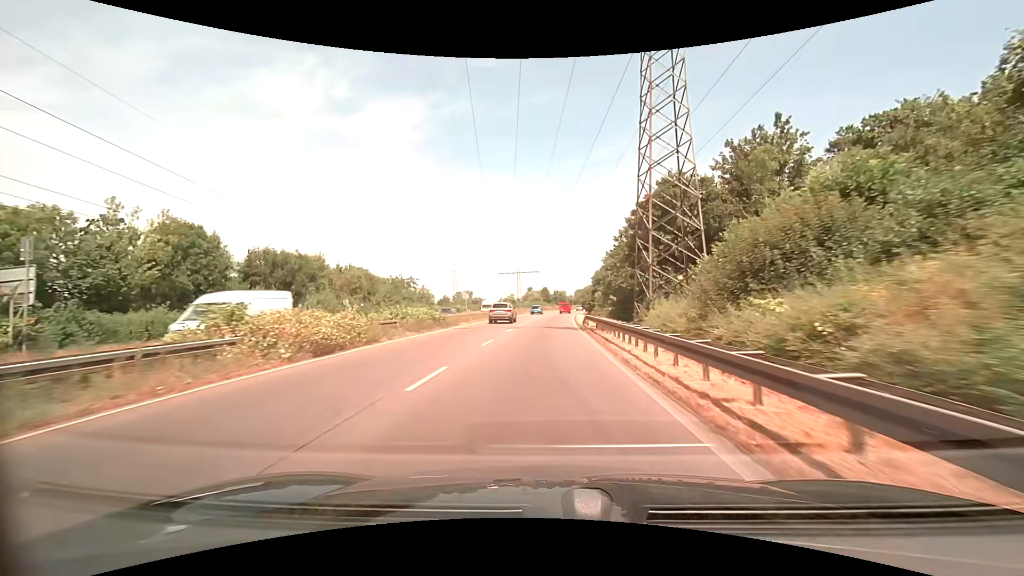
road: trunk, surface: asphalt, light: Day
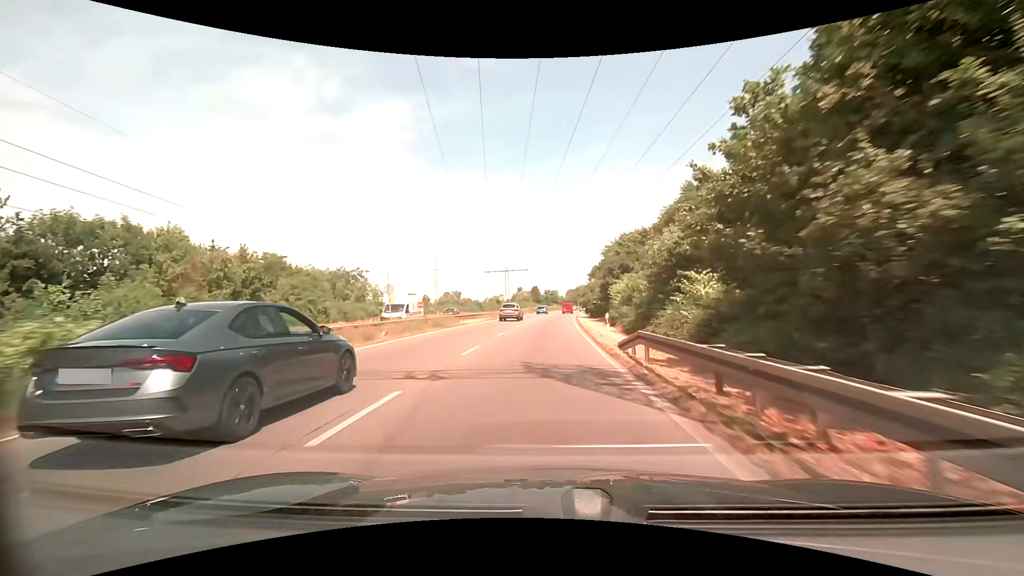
(+0.2, +21.1) m; +1°
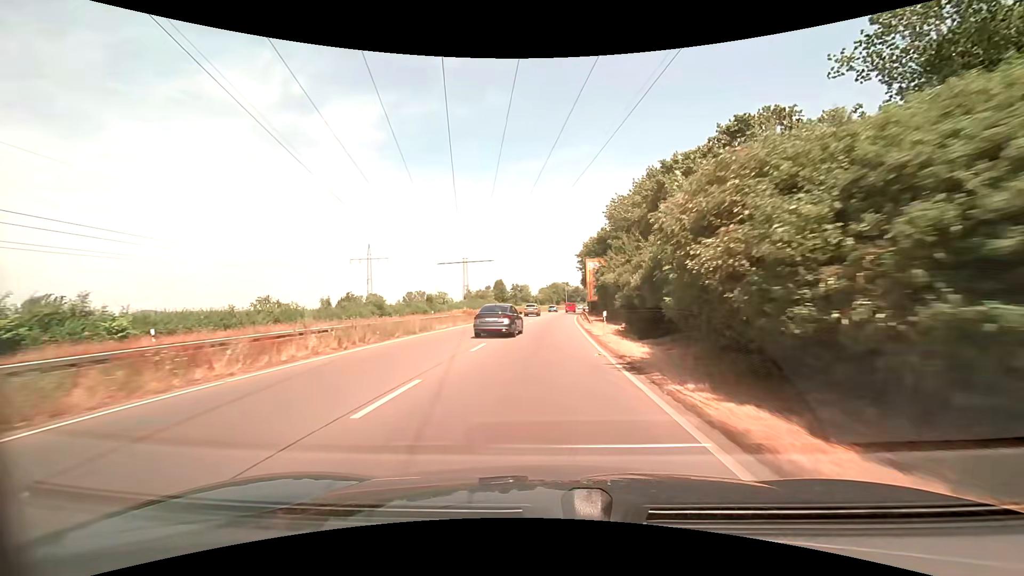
(+1.4, +52.8) m; +3°
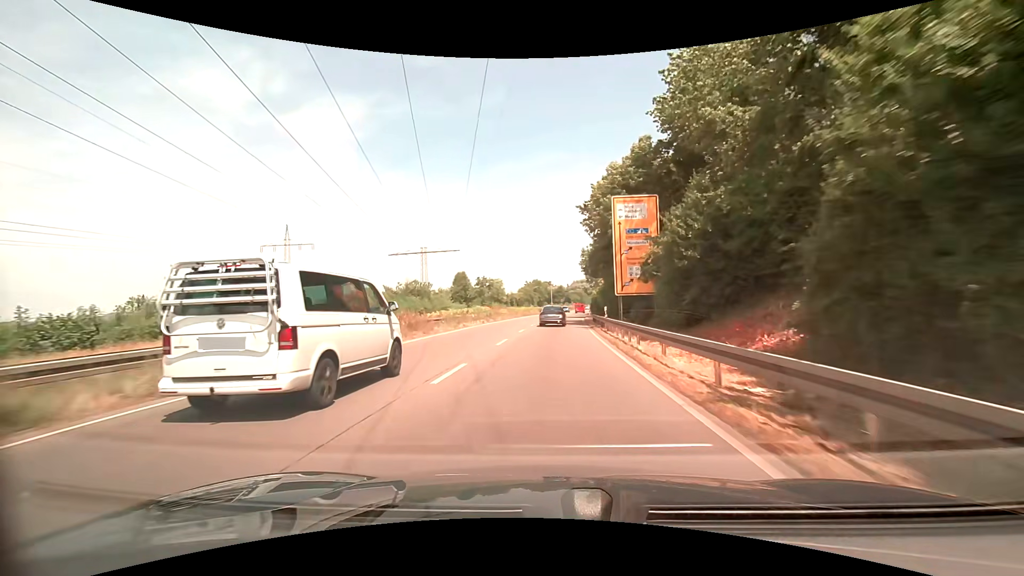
(+0.9, +42.3) m; +2°
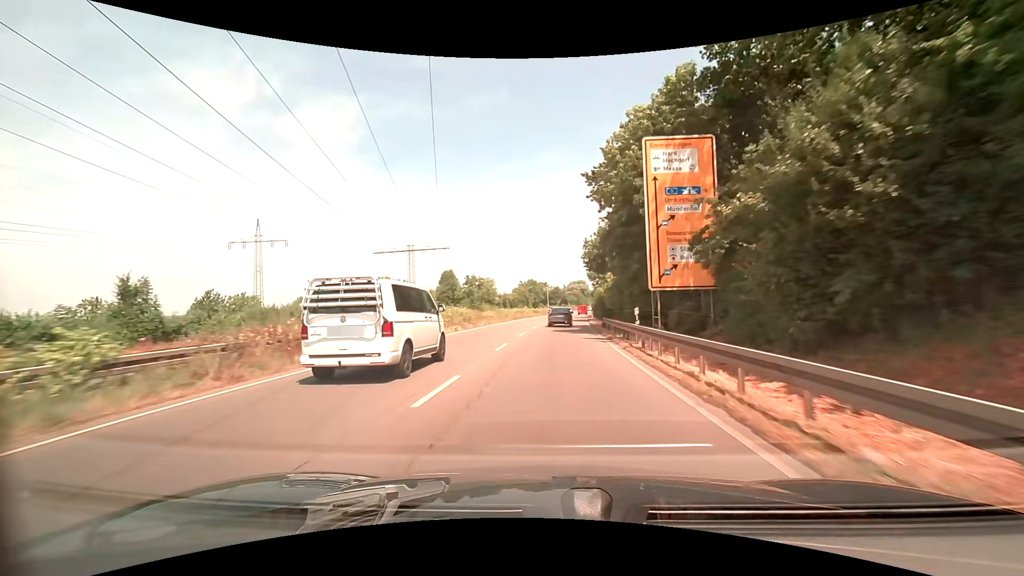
(0.0, +10.9) m; 0°
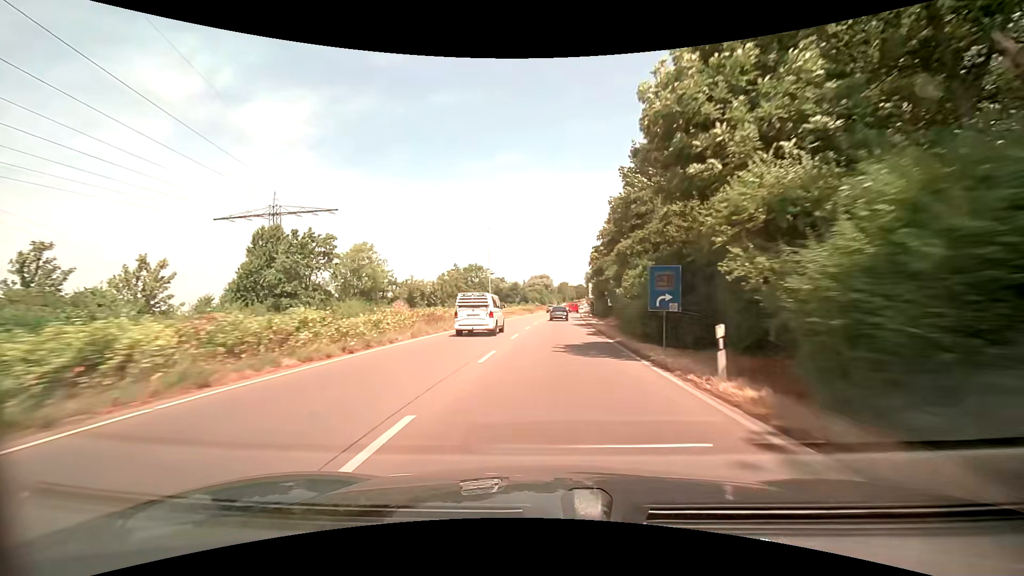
(+2.2, +58.0) m; +4°
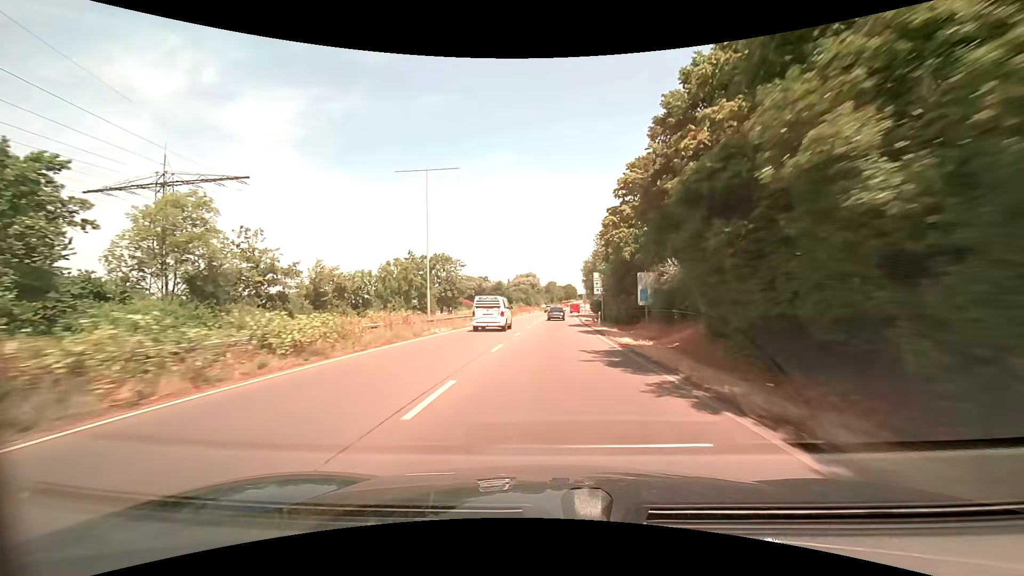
(+0.4, +24.1) m; +2°
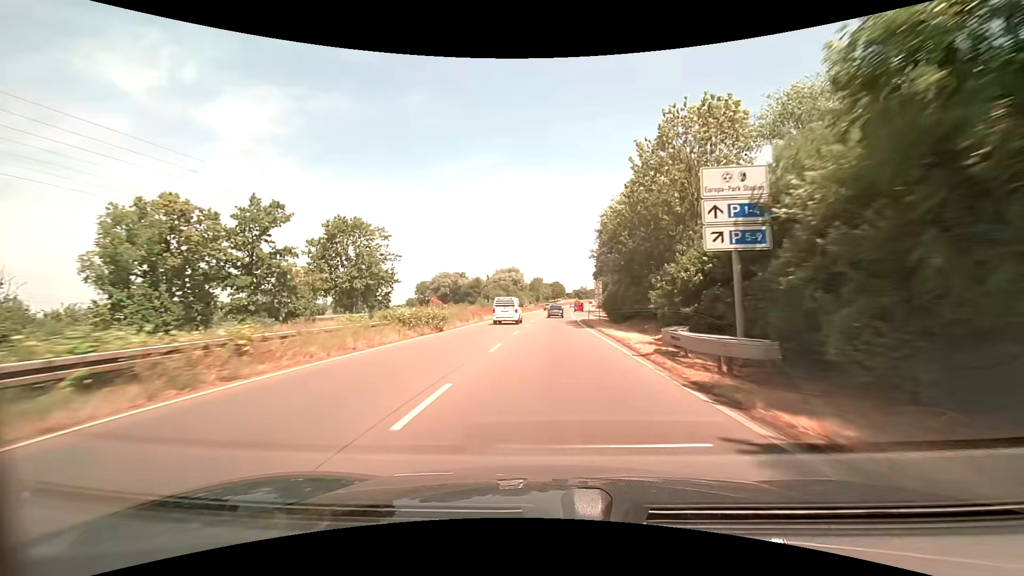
(+0.5, +36.6) m; +2°
(0, +10) (0, +20) (0, +30) (+1, +40) (+1, +50) (+1, +60) (+2, +70) (+2, +80) (+3, +90) (+3, +100) m
